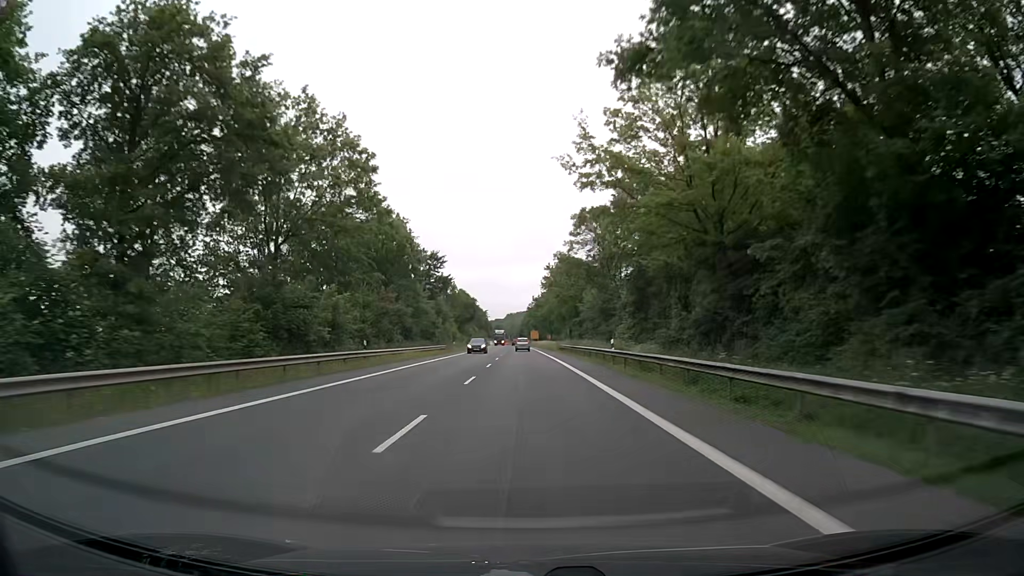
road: primary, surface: asphalt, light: Day
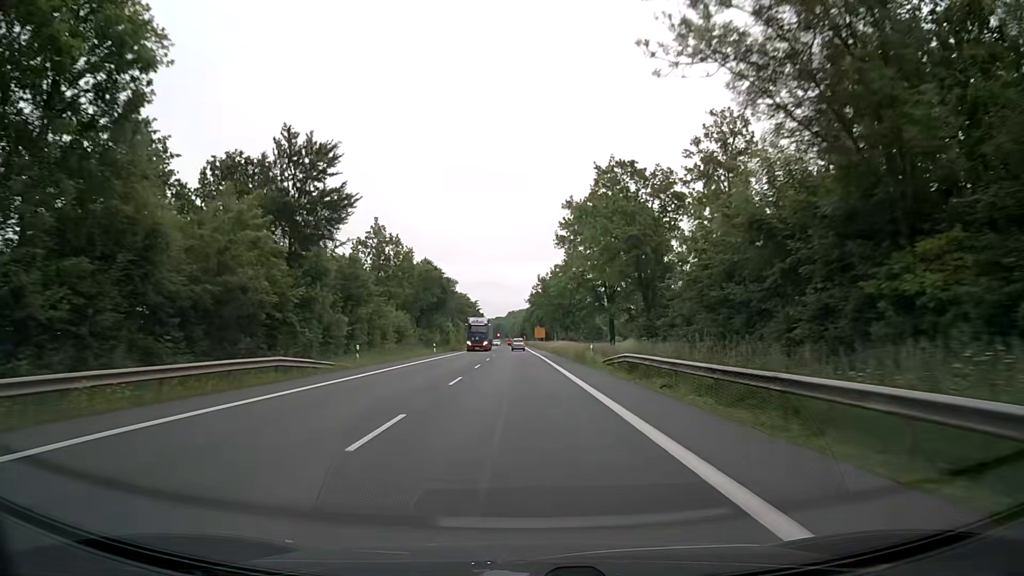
(+0.2, +48.1) m; 0°
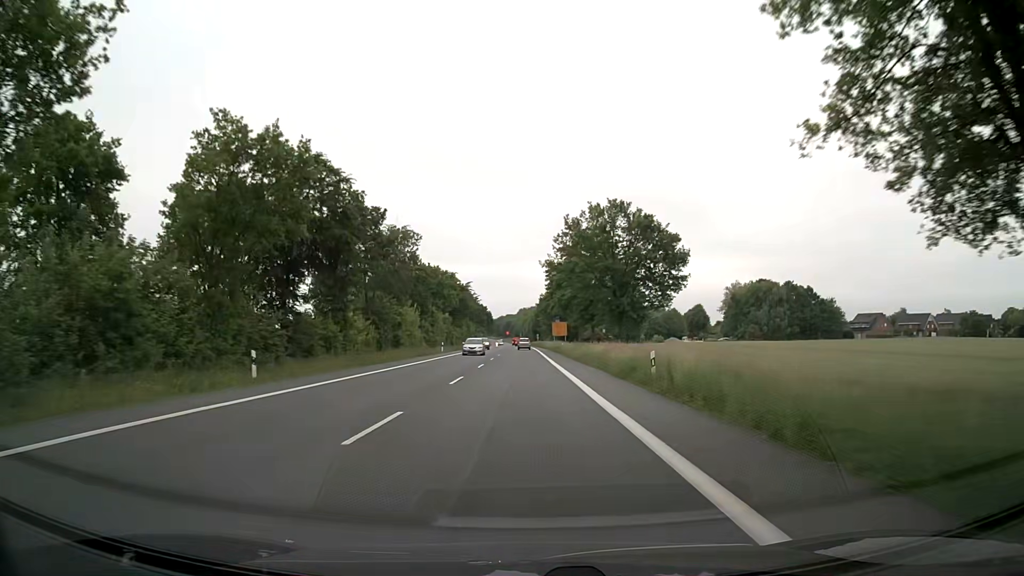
(-0.5, +47.9) m; -1°
(0, +10) (0, +20) (0, +30) (0, +40) (-1, +50) (-1, +60) (-1, +70) (-1, +80) (-1, +90) (-1, +100) m
